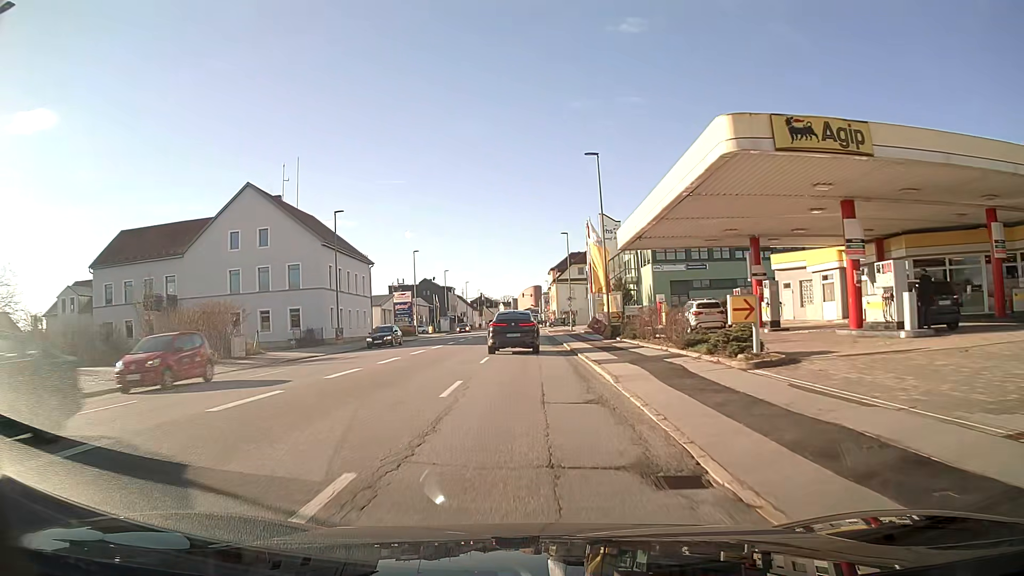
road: tertiary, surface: asphalt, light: Day
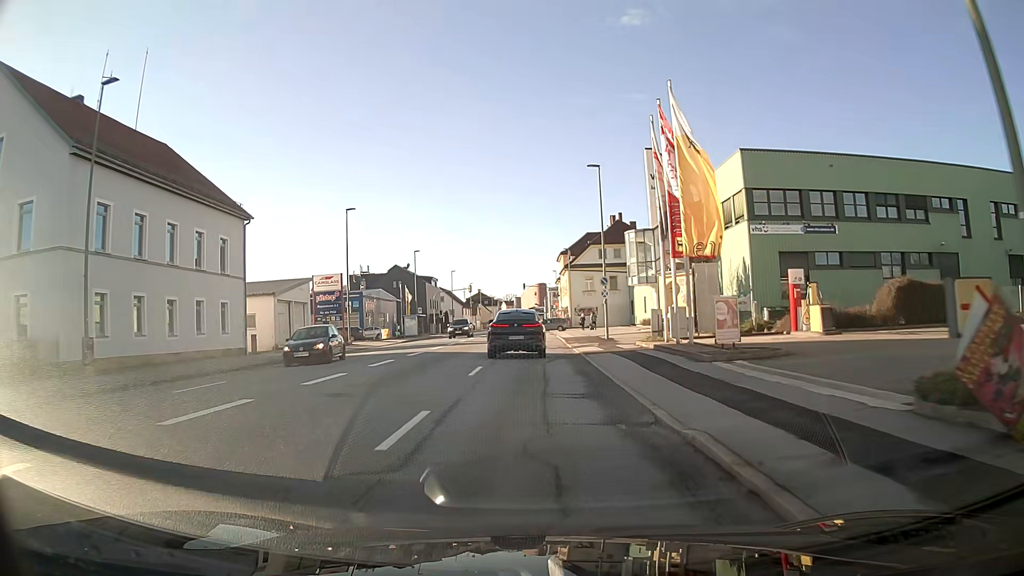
(-0.1, +31.8) m; 0°
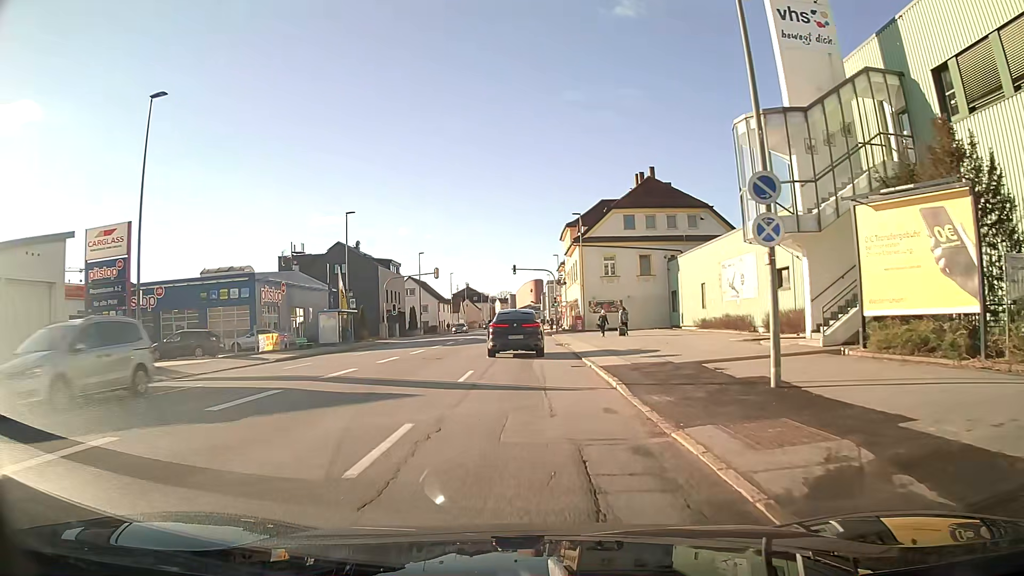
(+0.1, +28.3) m; +1°
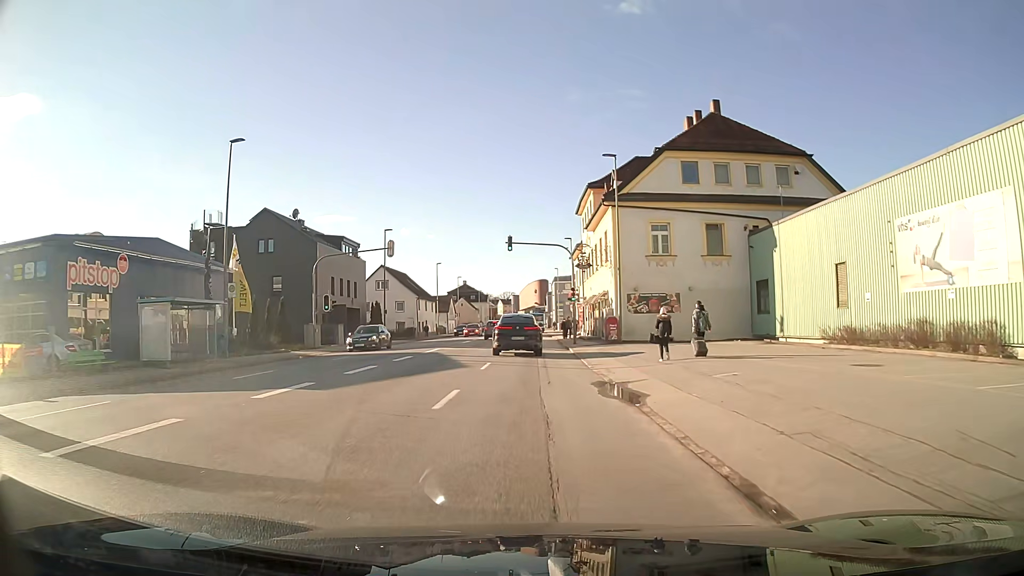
(-0.2, +22.4) m; -1°
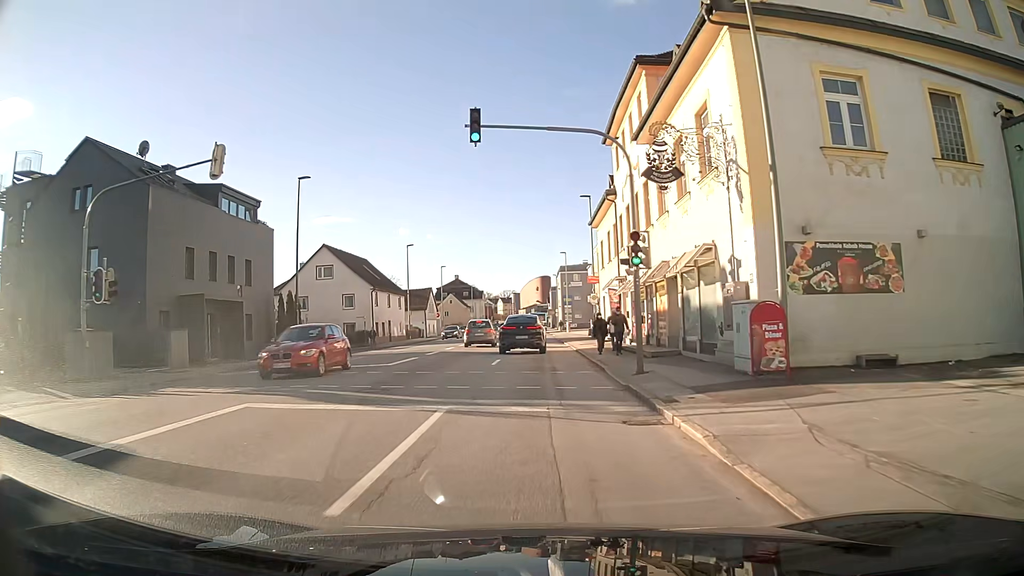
(0.0, +24.0) m; 0°
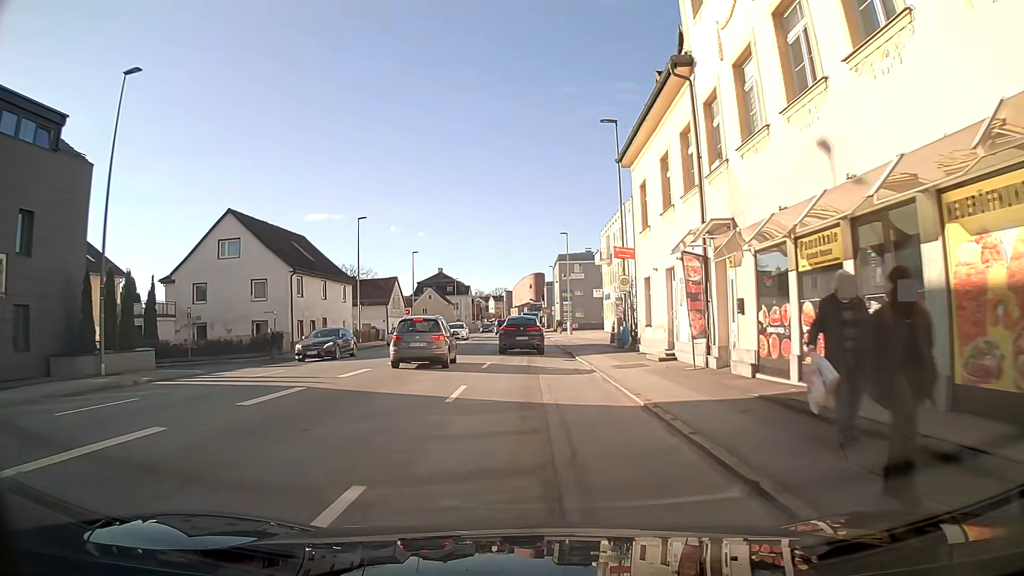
(+0.1, +18.9) m; +1°
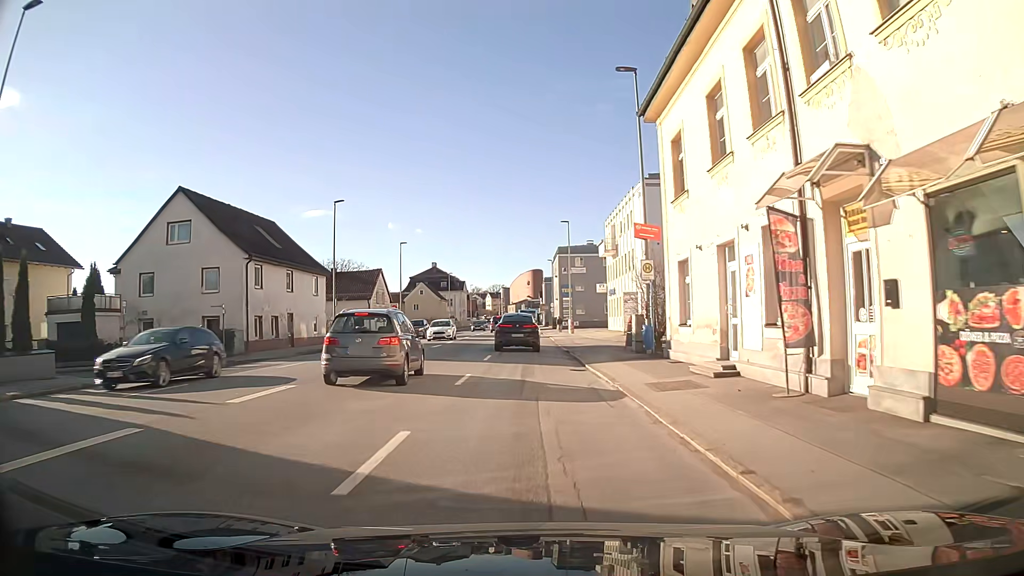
(0.0, +6.4) m; 0°
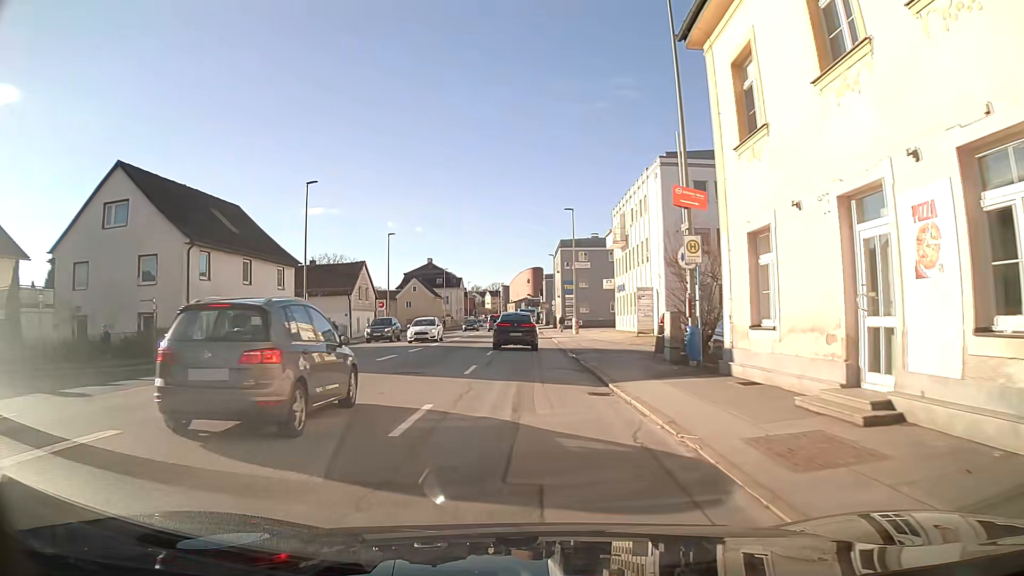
(0.0, +6.5) m; 0°
